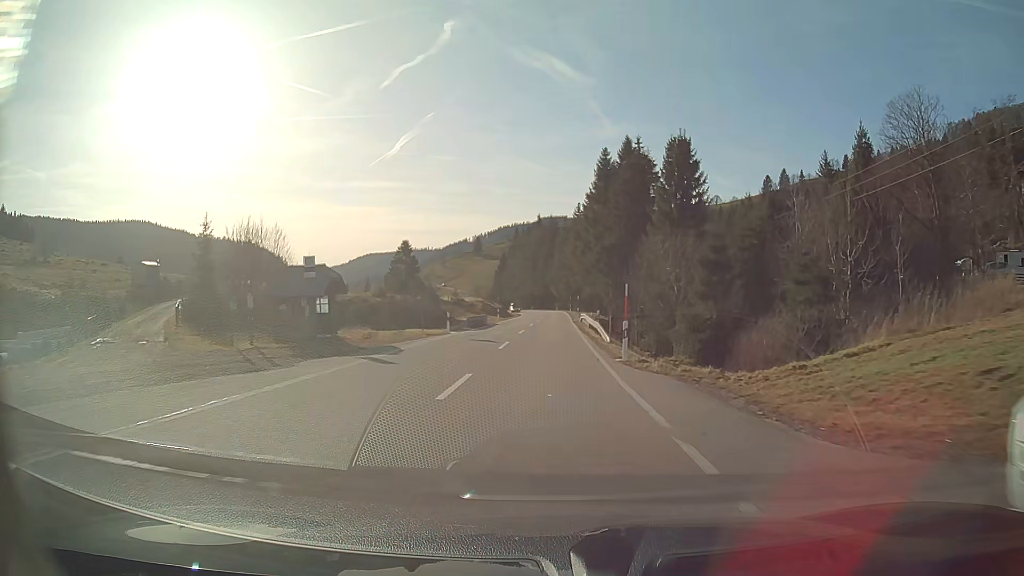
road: secondary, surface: asphalt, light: Day
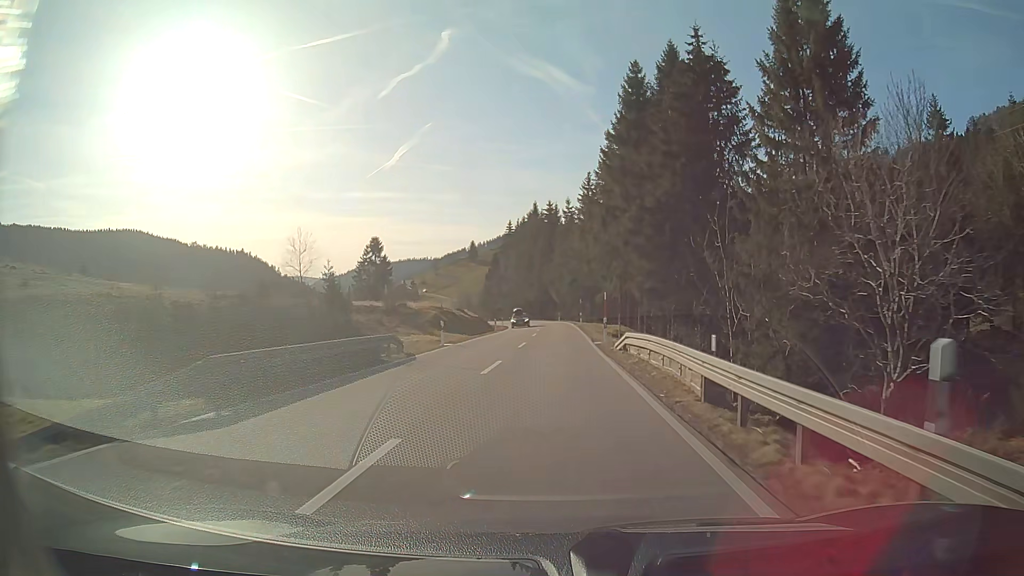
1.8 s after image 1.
(-0.1, +31.3) m; 0°
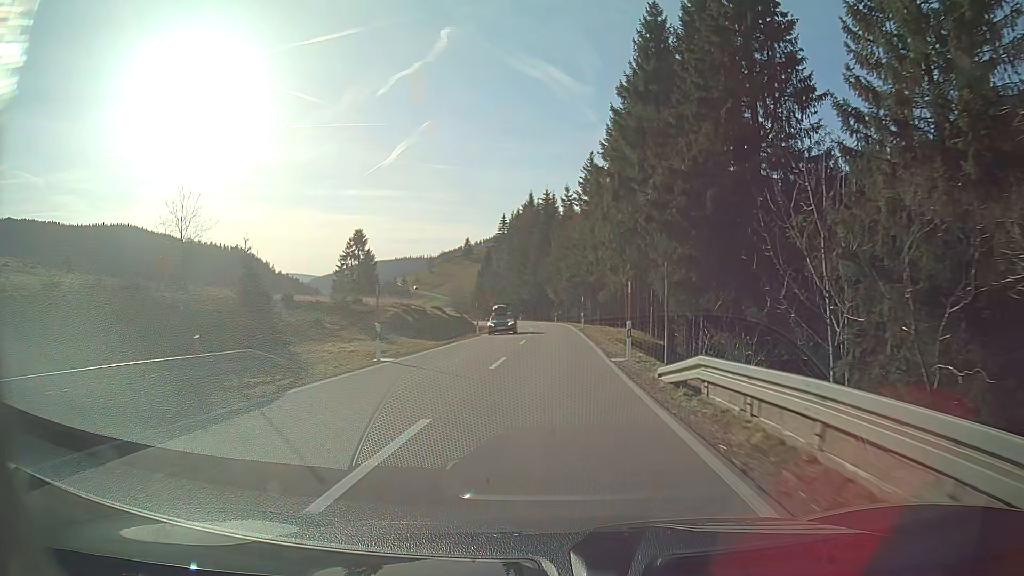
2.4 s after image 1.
(0.0, +10.5) m; 0°
